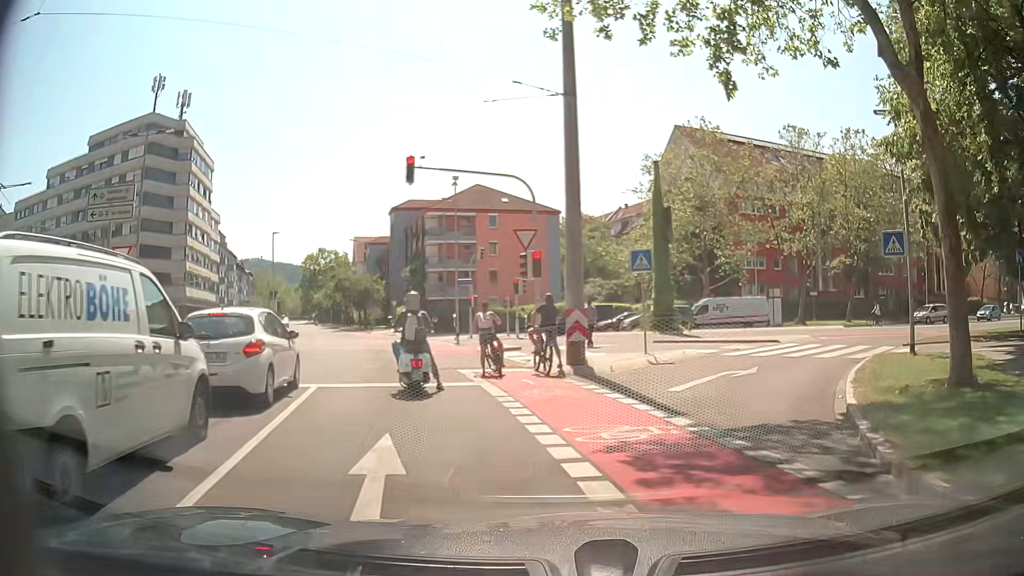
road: secondary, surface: asphalt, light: Day
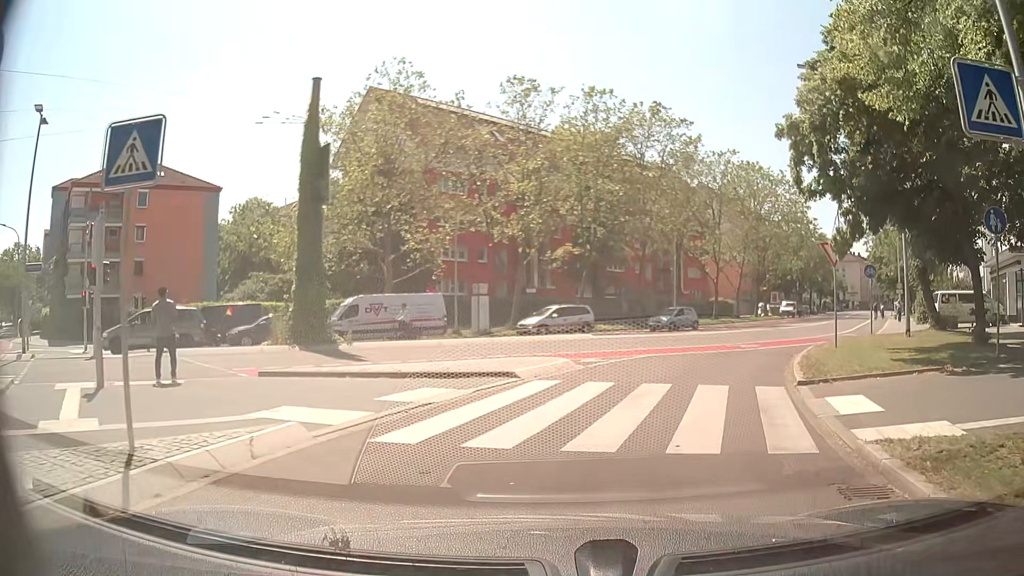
(+2.9, +12.9) m; +25°
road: secondary_link
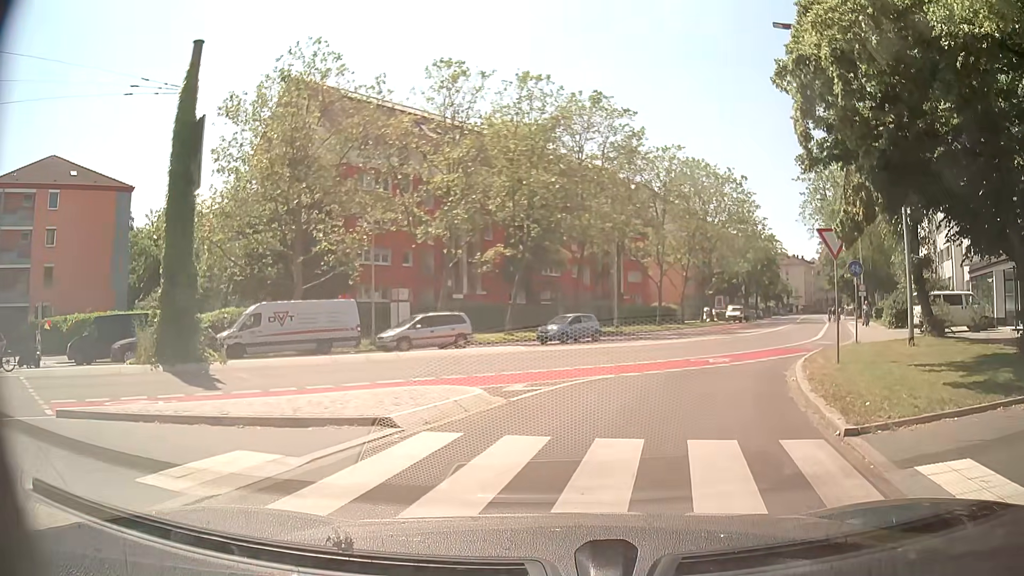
(+0.3, +4.4) m; +8°
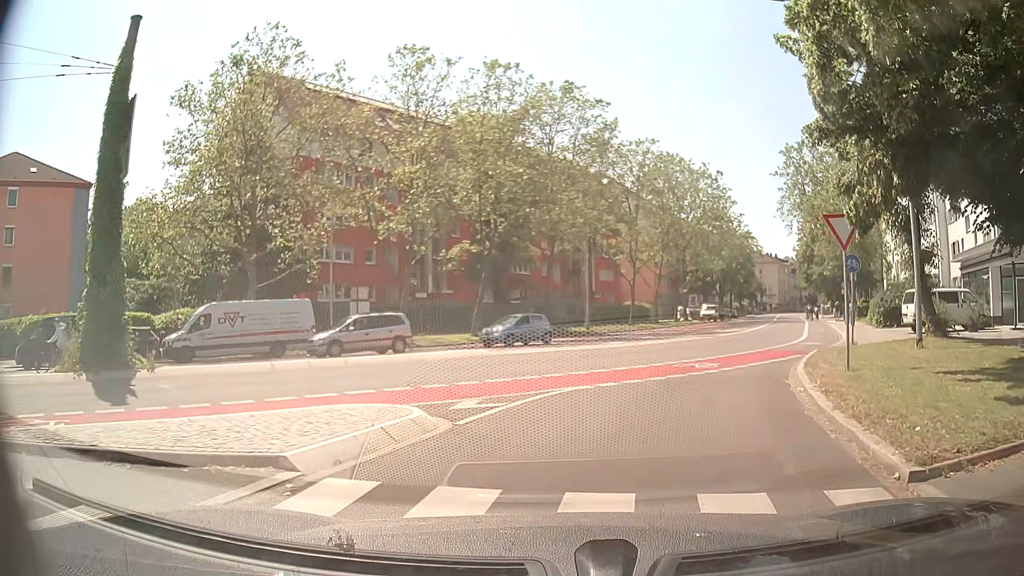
(0.0, +2.2) m; +1°
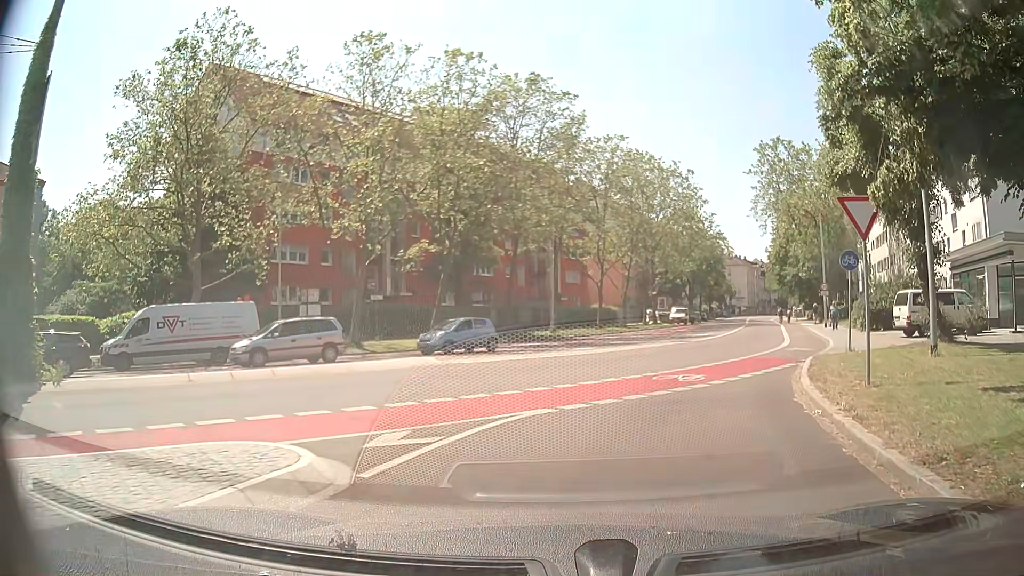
(+0.1, +2.5) m; +4°
